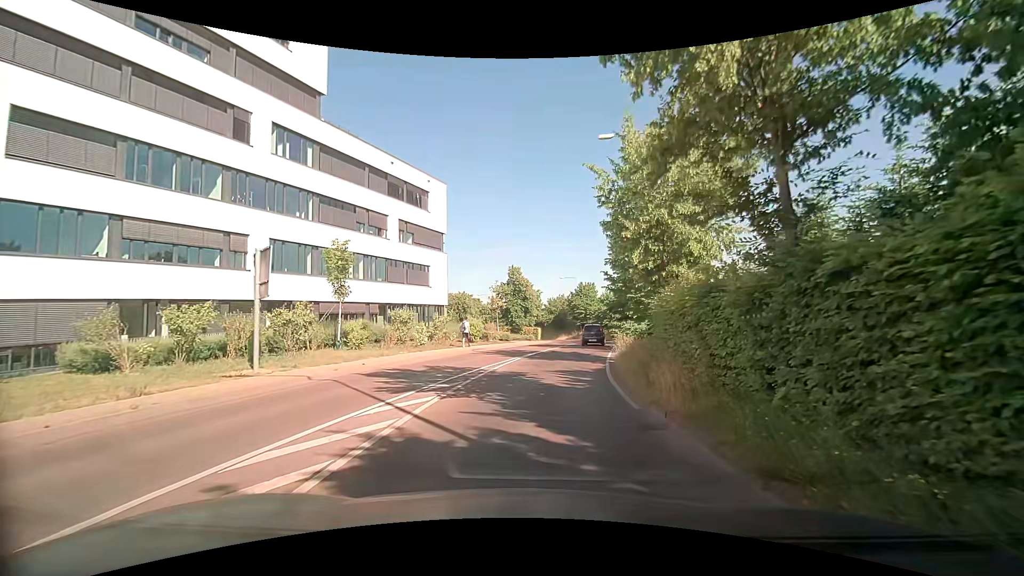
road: tertiary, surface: asphalt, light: Day
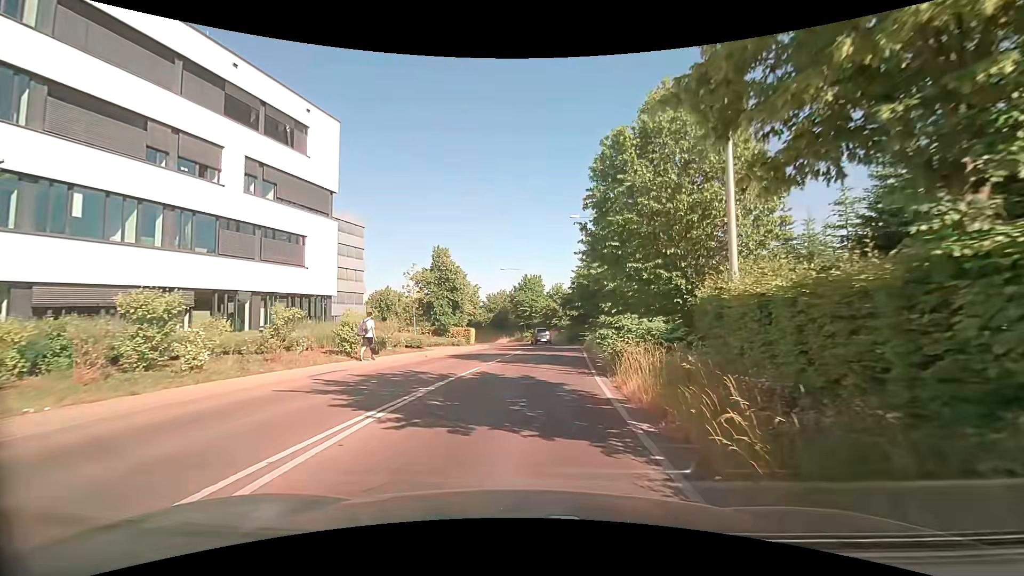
(+0.1, +14.7) m; +4°
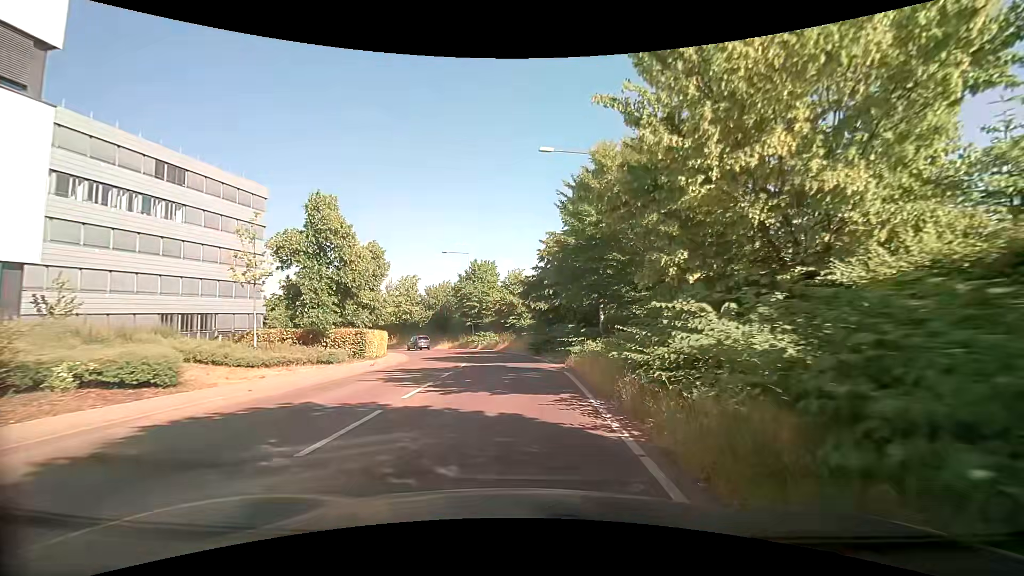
(+0.6, +17.7) m; +3°
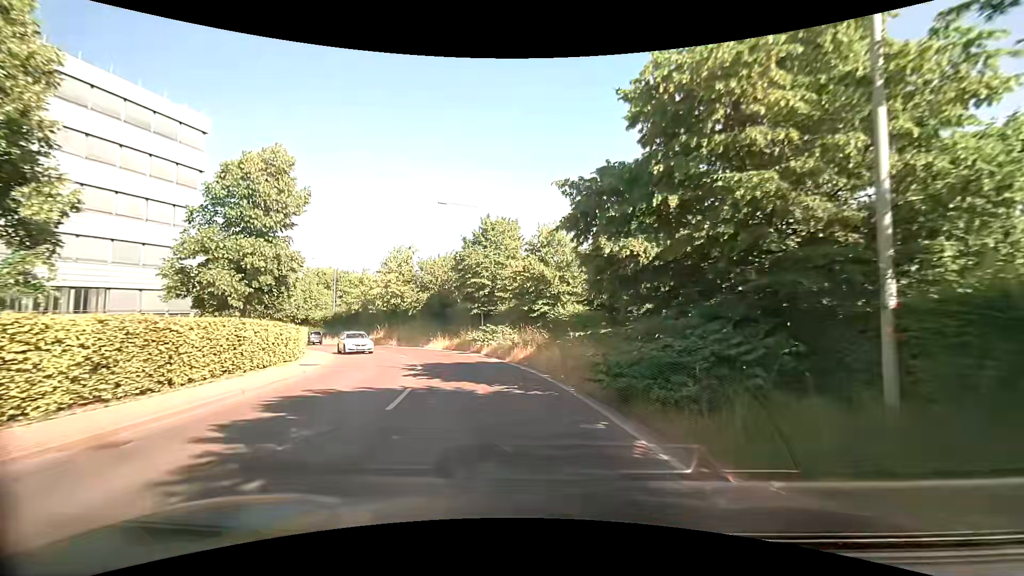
(-0.1, +19.8) m; -4°
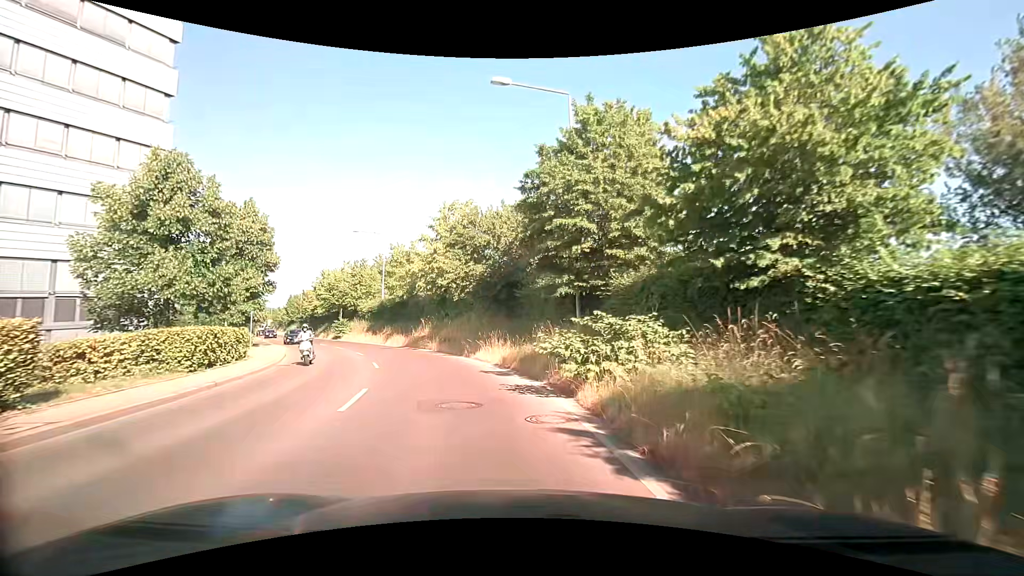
(-0.8, +18.6) m; -9°
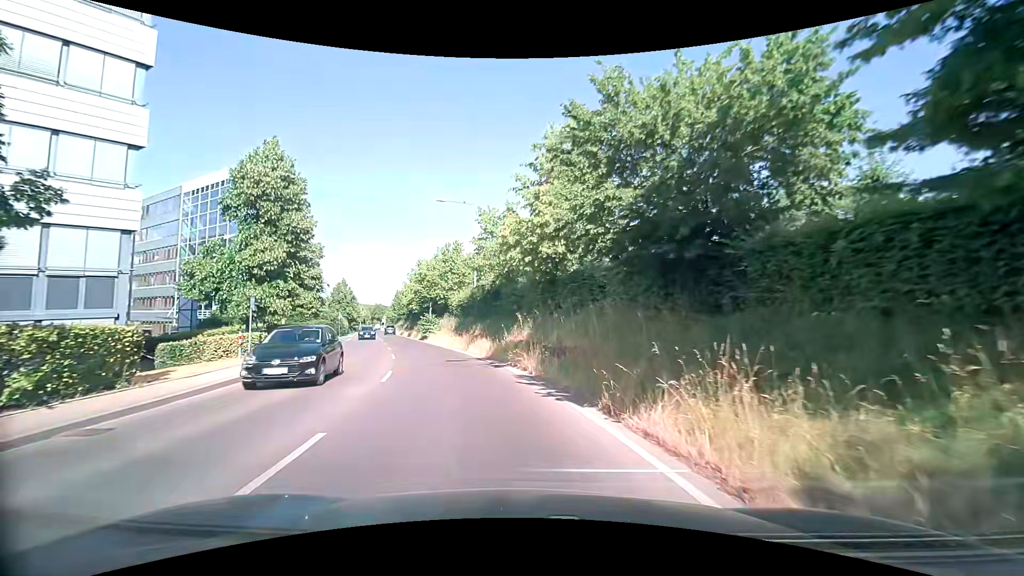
(-1.6, +14.5) m; -13°
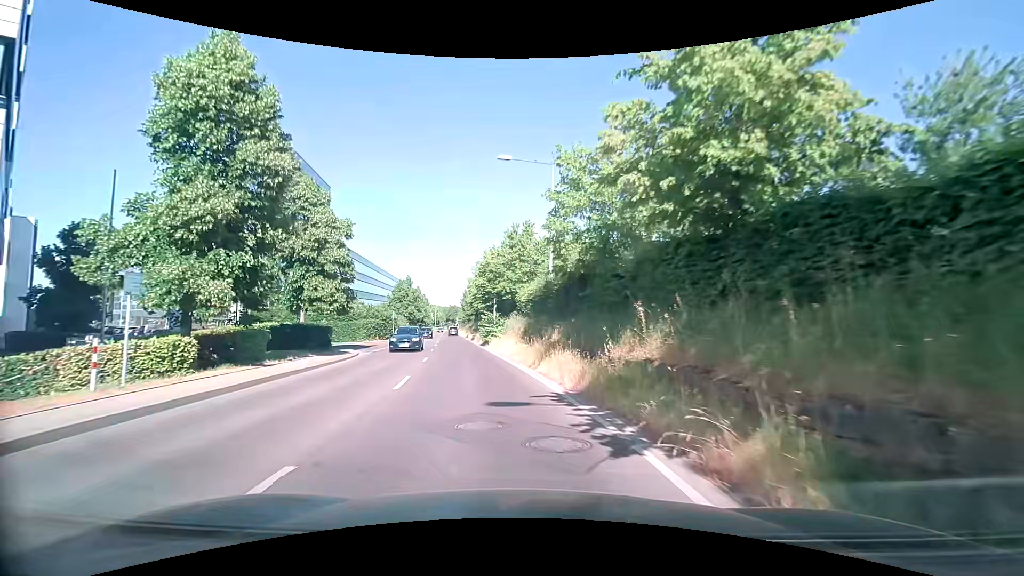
(-0.9, +10.9) m; -9°
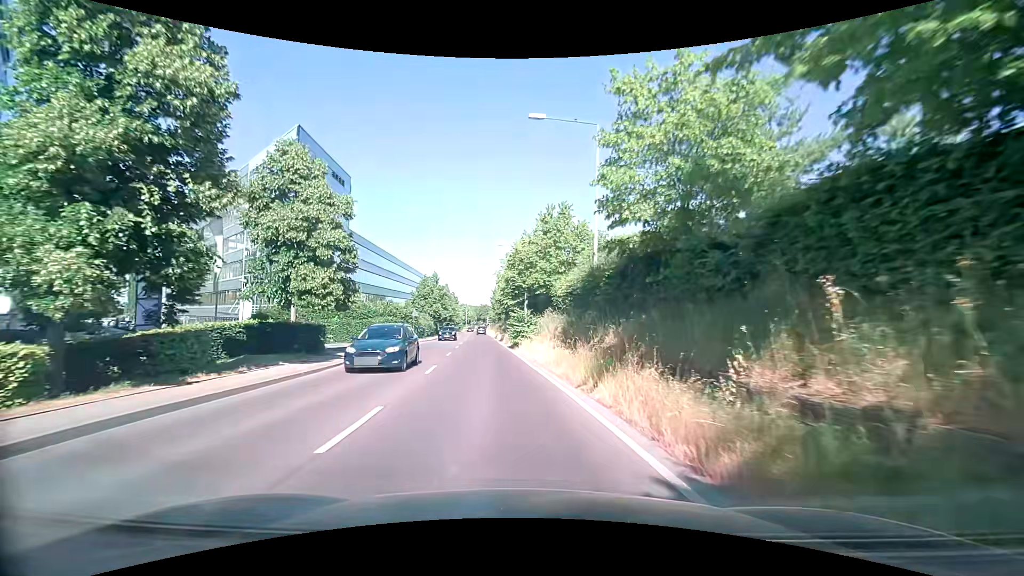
(-0.1, +5.8) m; -1°
(-1, +10) (-2, +20) (-3, +30) (-5, +40) (-6, +50) (-7, +60) (-8, +69) (-9, +79) (-11, +89) (-12, +99) m
